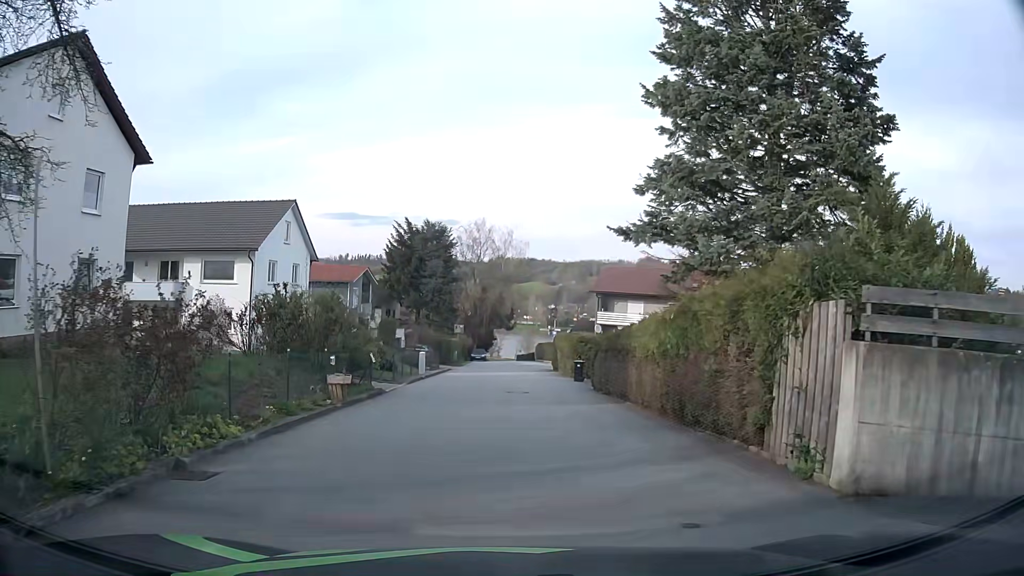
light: Day
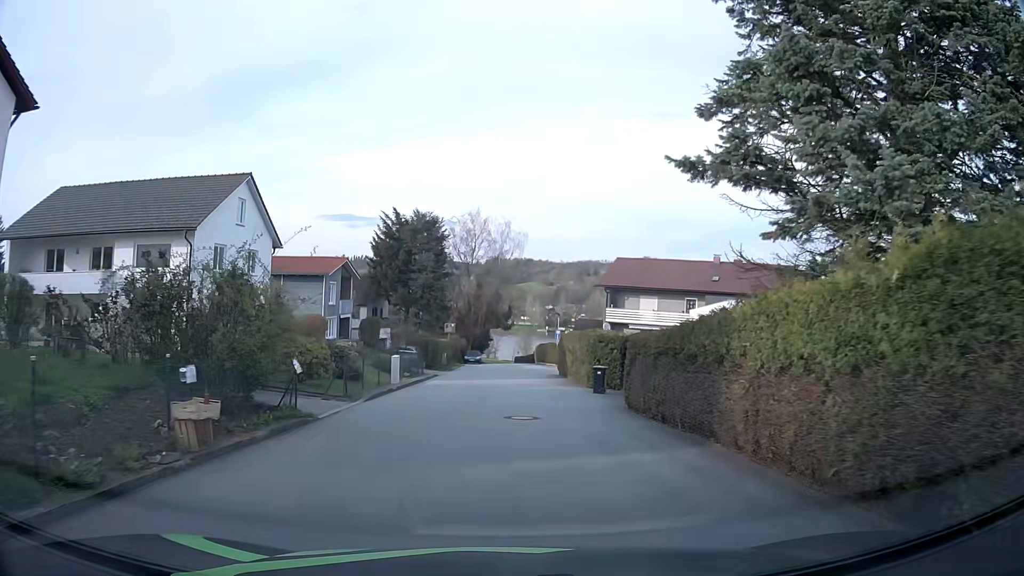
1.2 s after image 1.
(-0.1, +7.4) m; 0°
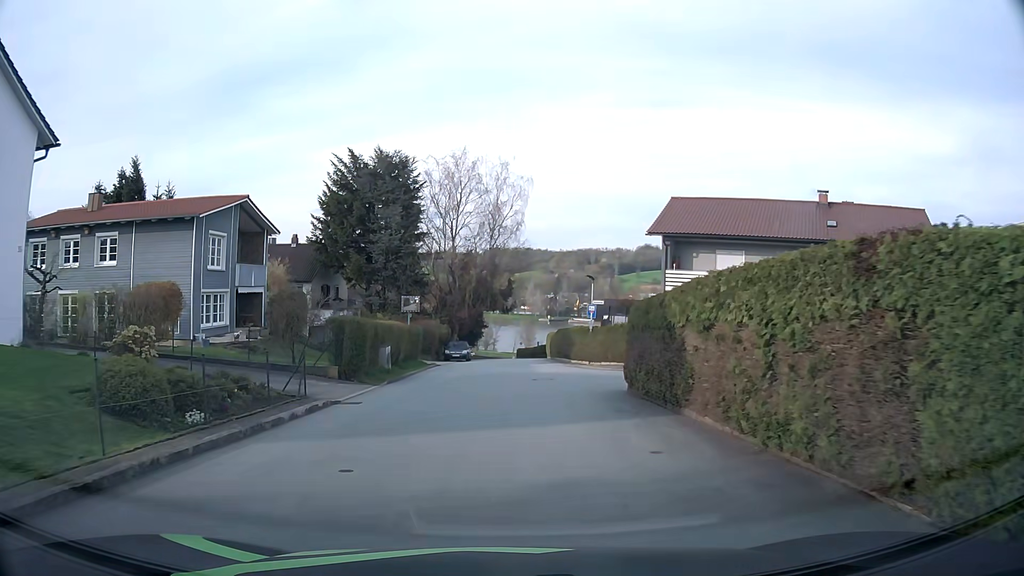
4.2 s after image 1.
(-0.1, +22.1) m; 0°
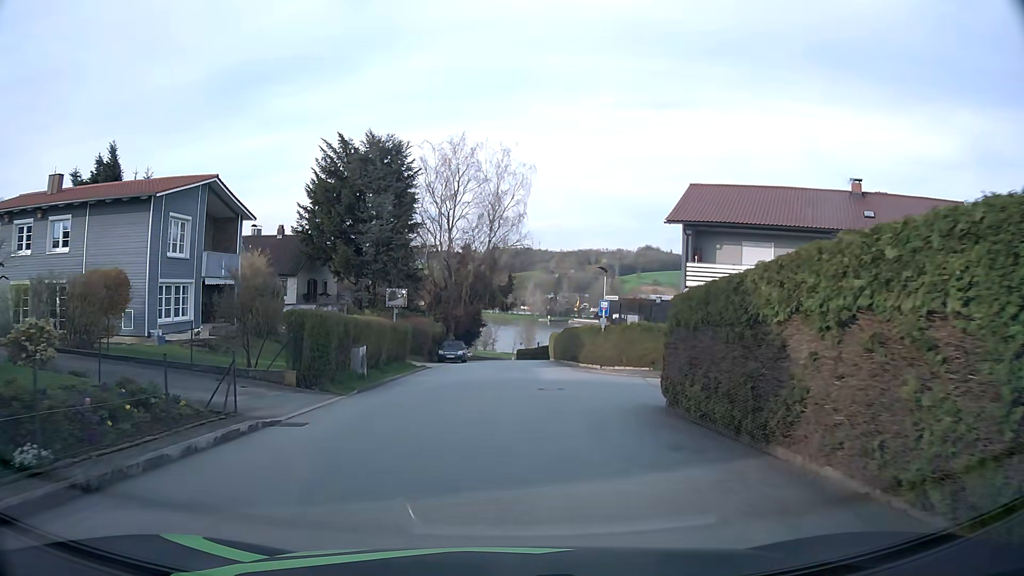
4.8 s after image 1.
(0.0, +4.1) m; 0°
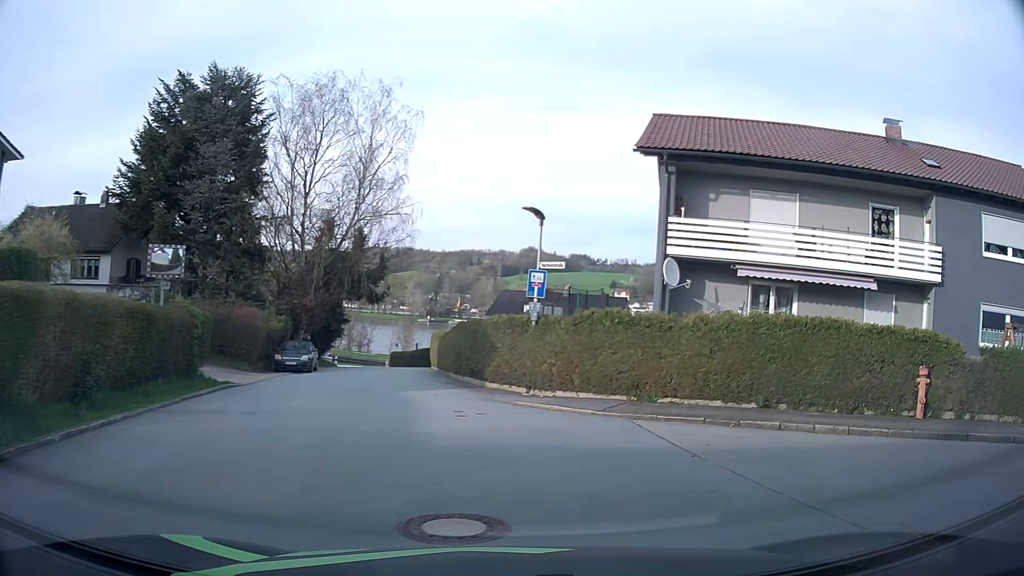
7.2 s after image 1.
(+0.4, +12.7) m; +11°
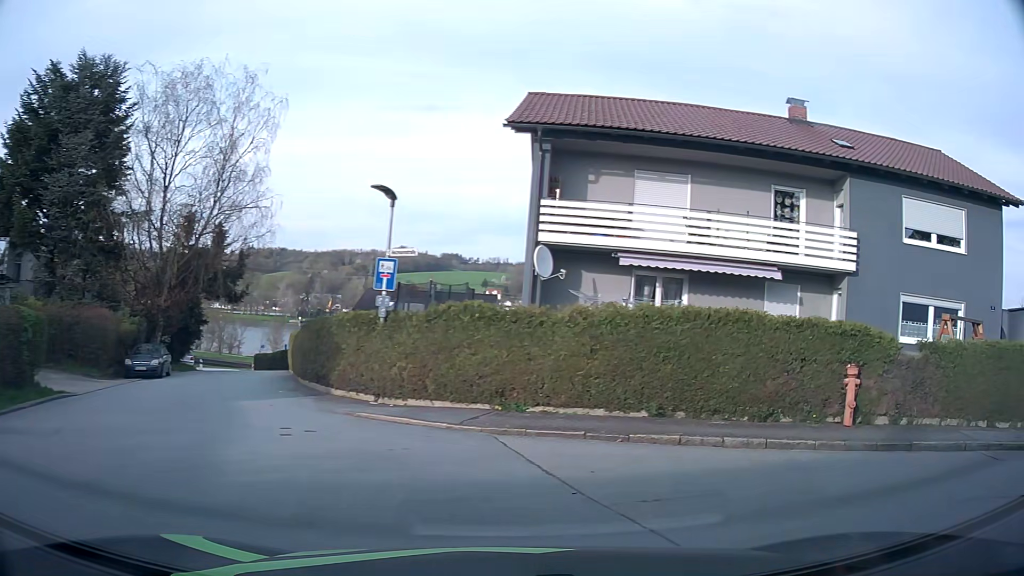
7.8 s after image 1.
(+0.2, +2.2) m; +13°
